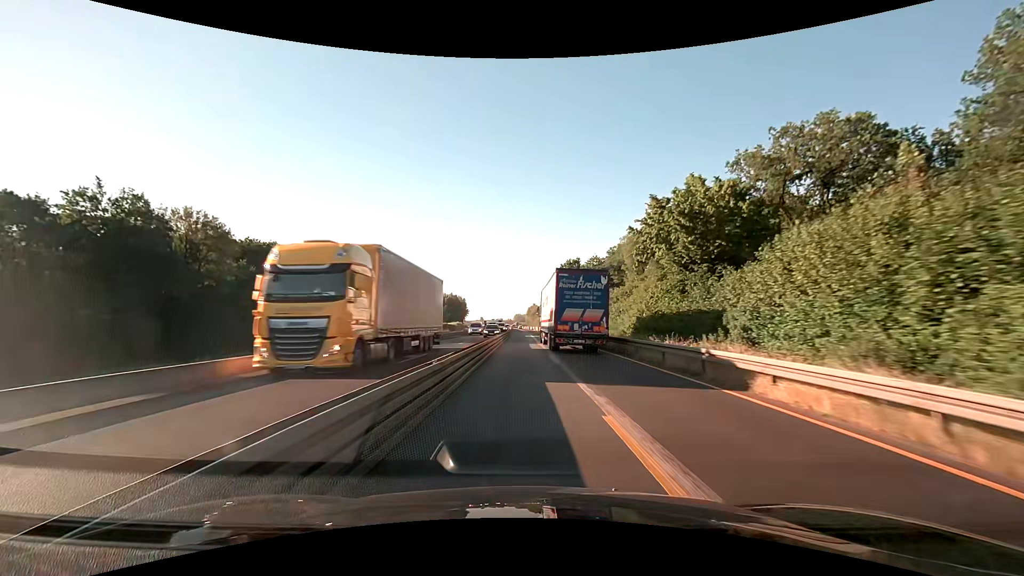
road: motorway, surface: asphalt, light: Day
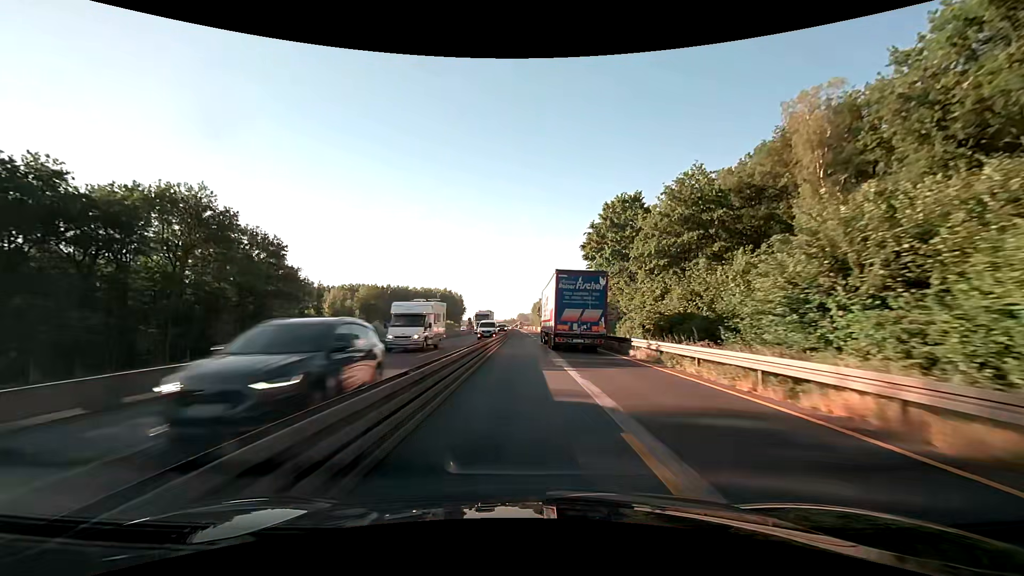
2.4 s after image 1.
(-0.2, +51.5) m; 0°
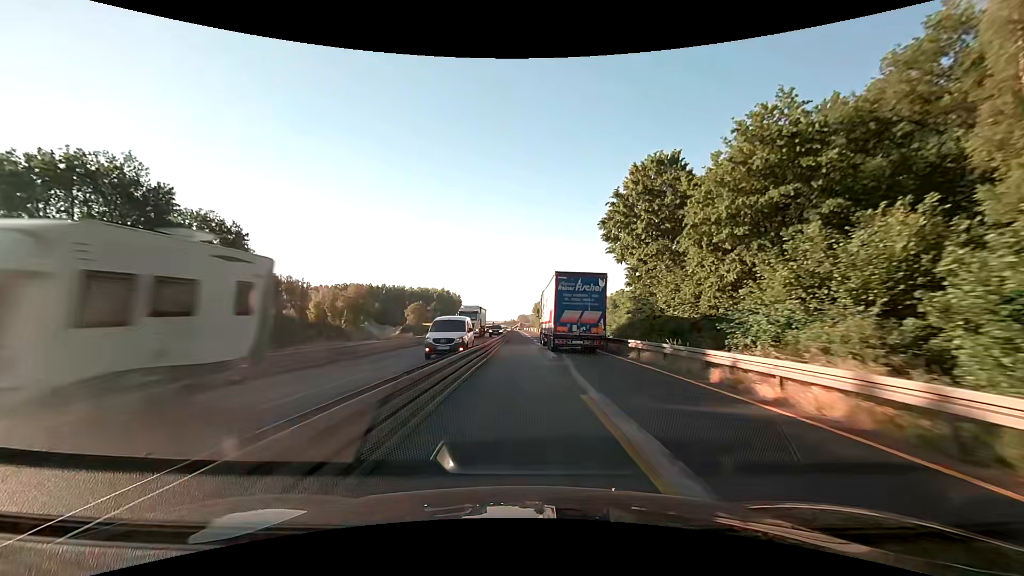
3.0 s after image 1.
(0.0, +12.9) m; 0°
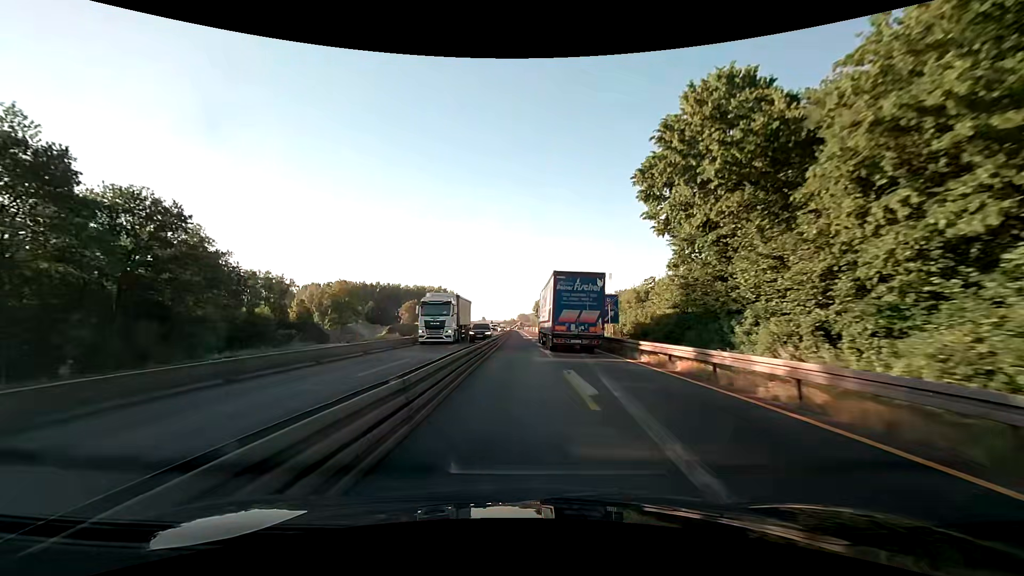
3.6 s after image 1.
(0.0, +13.0) m; 0°
(0, +10) (0, +20) (0, +30) (0, +40) (0, +50) (0, +60) (-1, +70) (-1, +80) (-1, +90) (-1, +100) m
